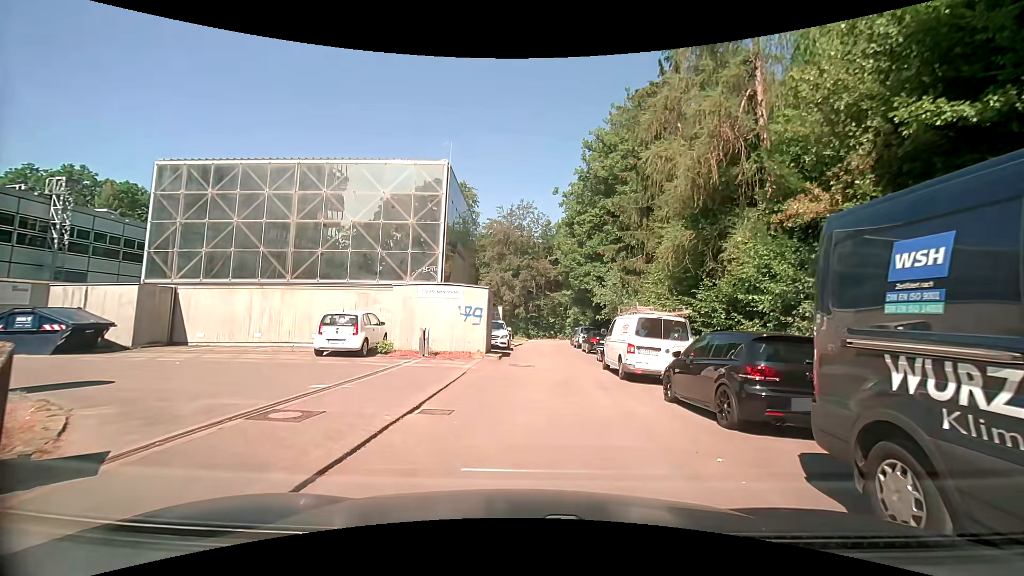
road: unclassified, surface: asphalt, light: Day
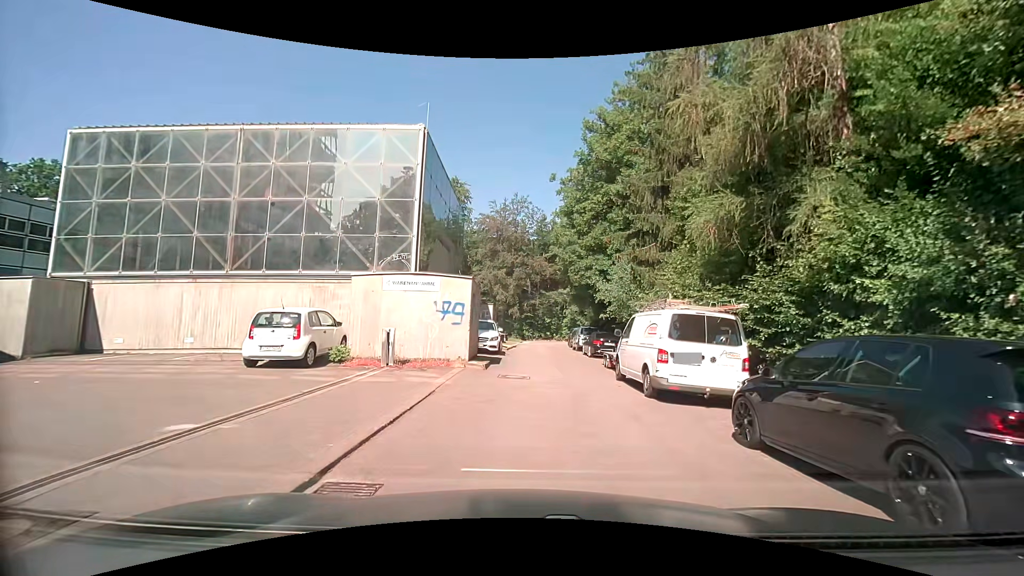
(0.0, +3.8) m; 0°
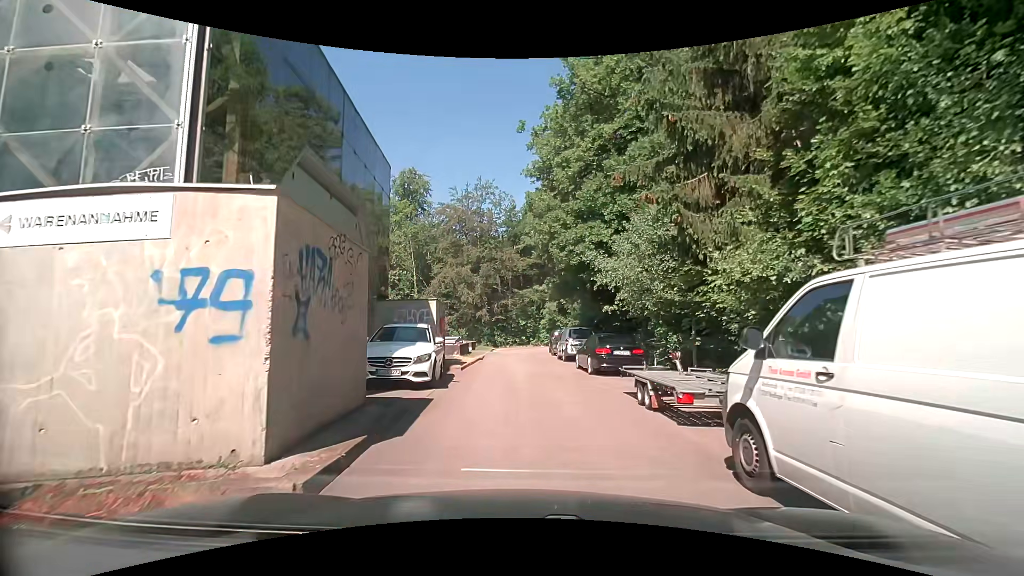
(+0.4, +9.8) m; +4°
